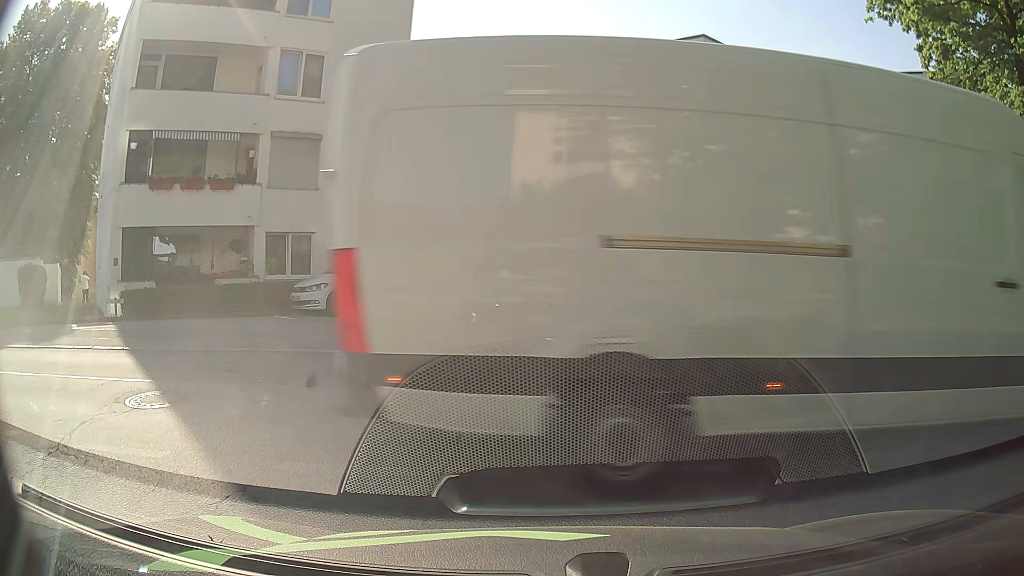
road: residential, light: Day
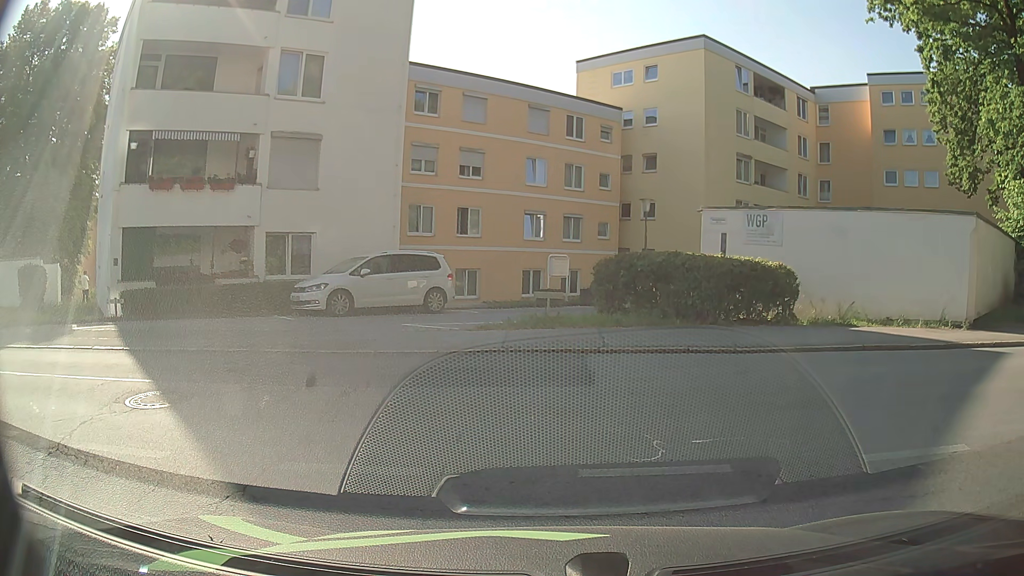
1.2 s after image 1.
(0.0, 0.0) m; 0°
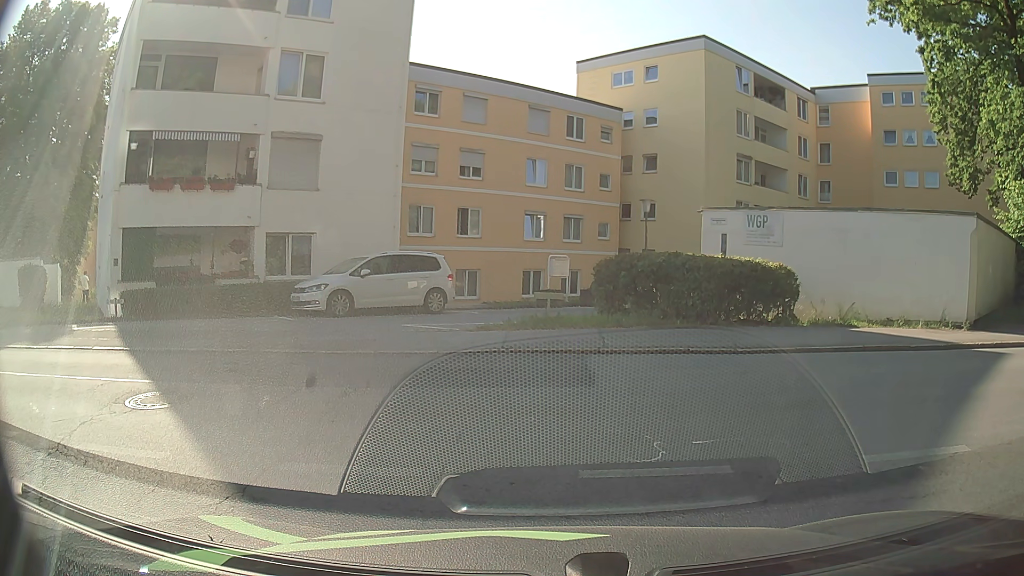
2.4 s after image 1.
(0.0, 0.0) m; 0°
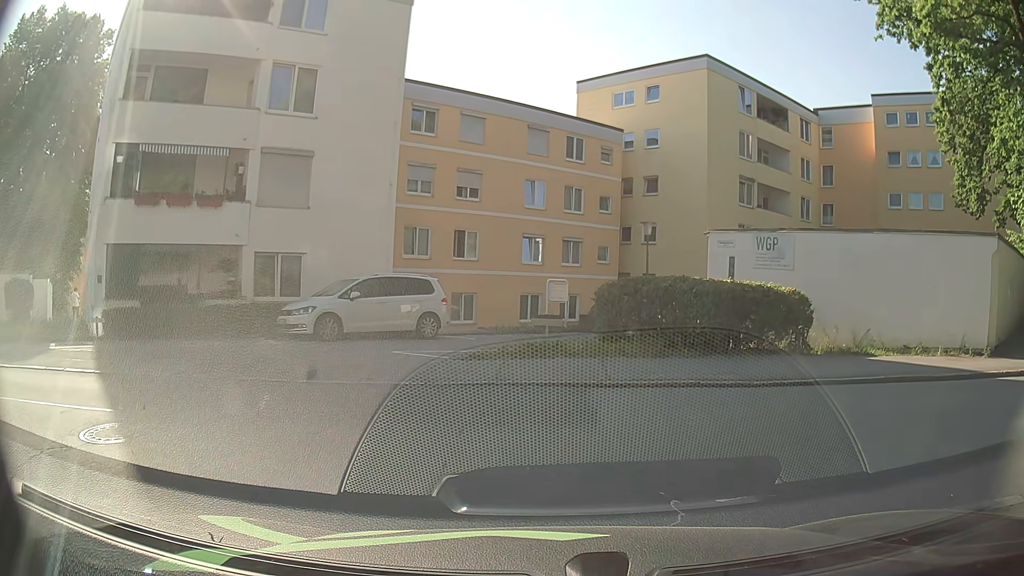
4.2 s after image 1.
(0.0, +0.9) m; 0°
